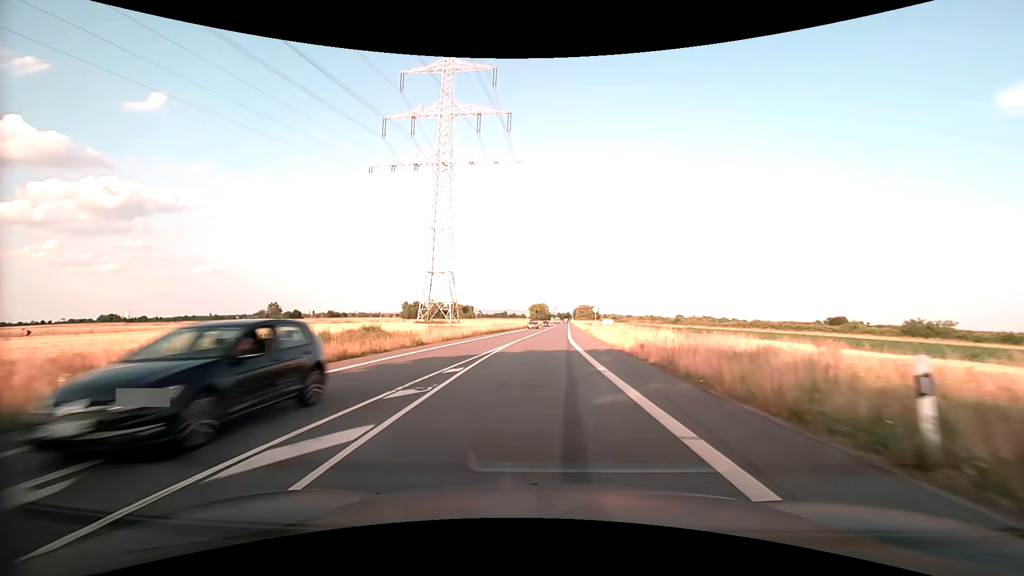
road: secondary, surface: asphalt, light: Day
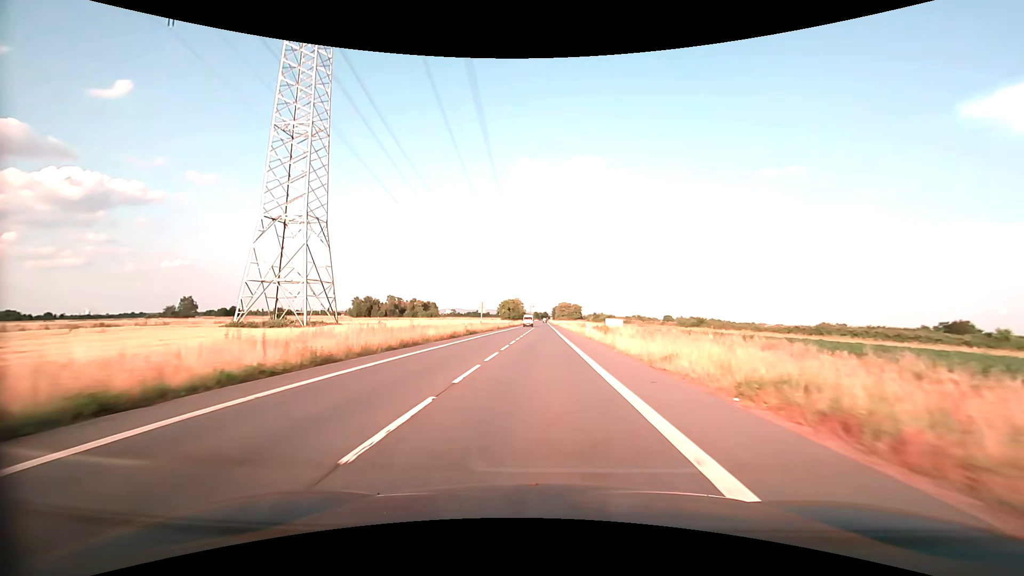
(+1.3, +58.7) m; +2°
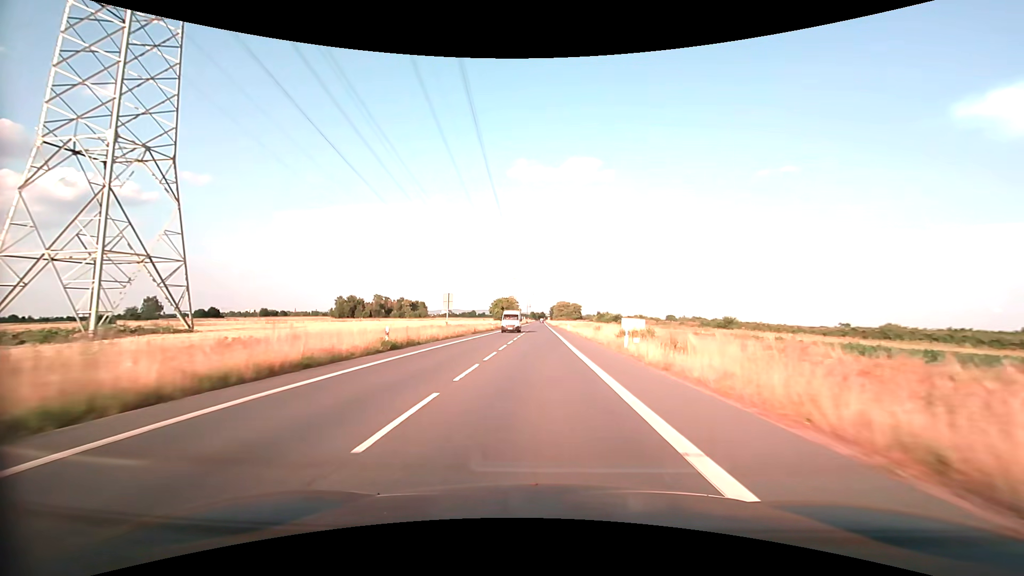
(+0.1, +23.4) m; 0°
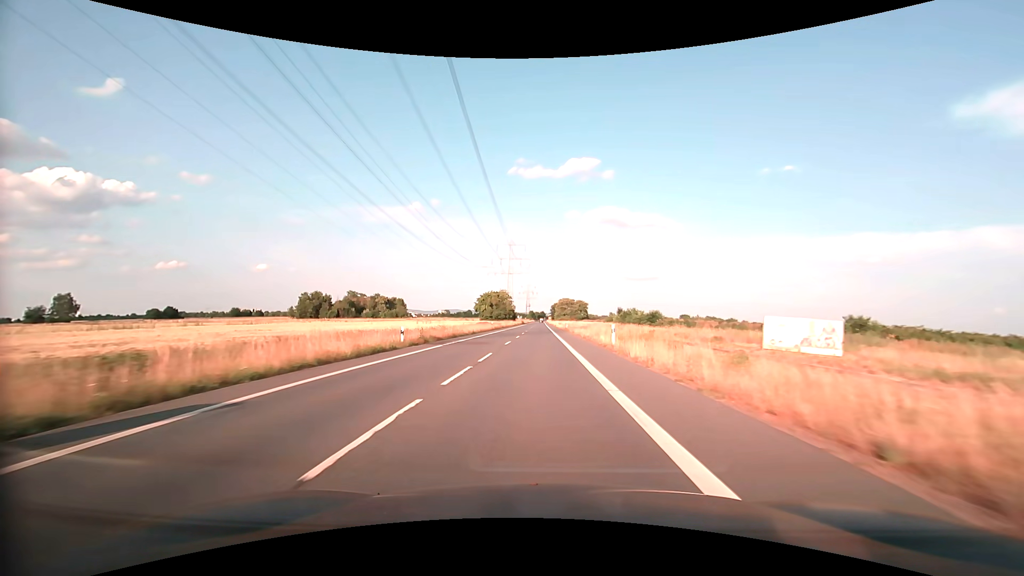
(0.0, +48.7) m; 0°
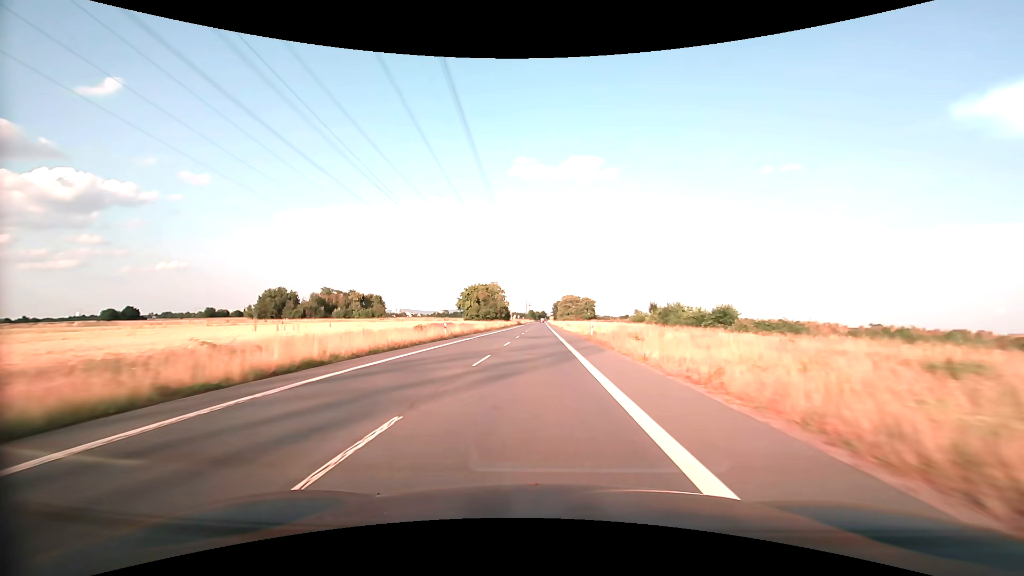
(-0.1, +37.6) m; 0°
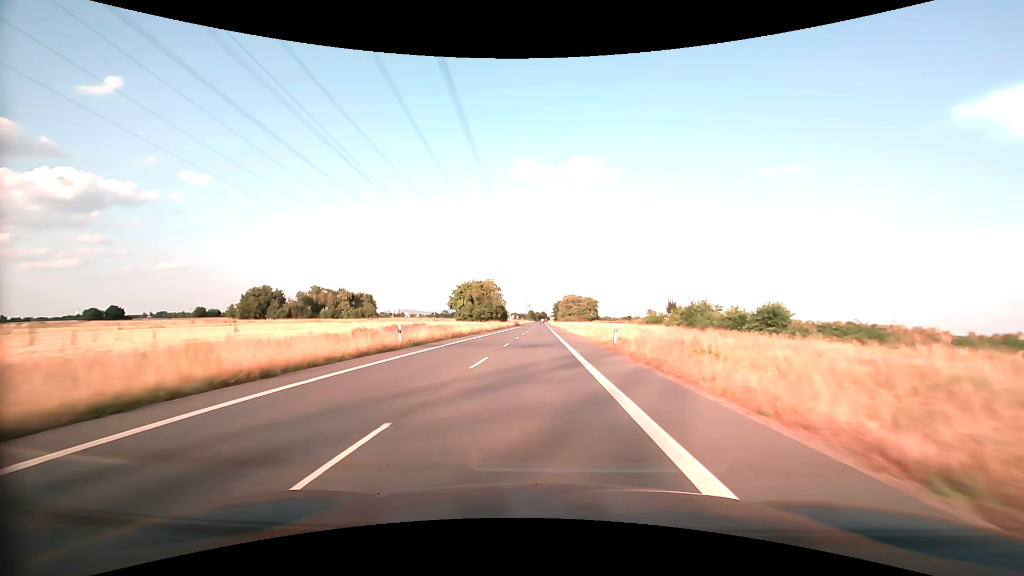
(0.0, +12.7) m; 0°
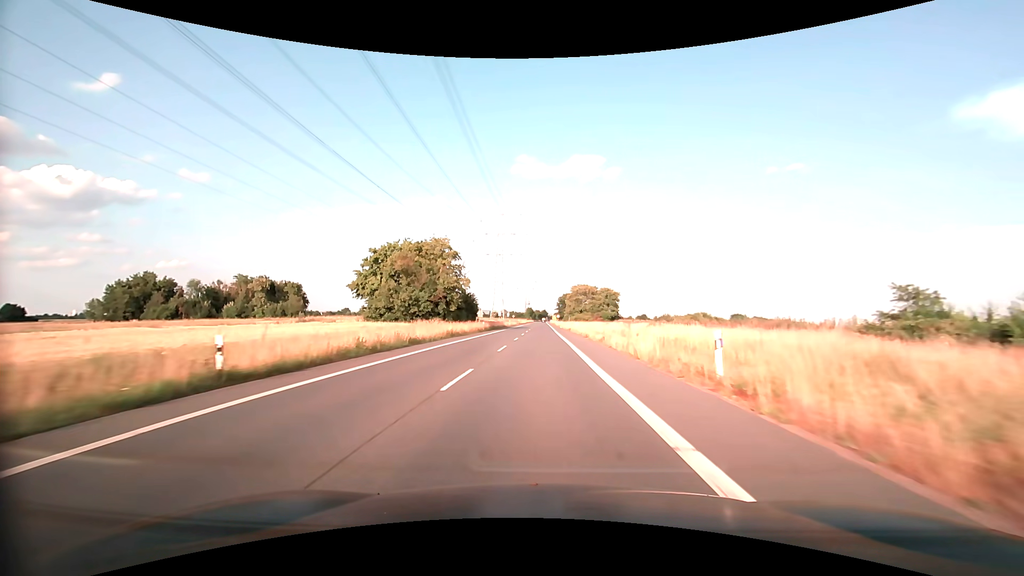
(-0.2, +65.0) m; 0°
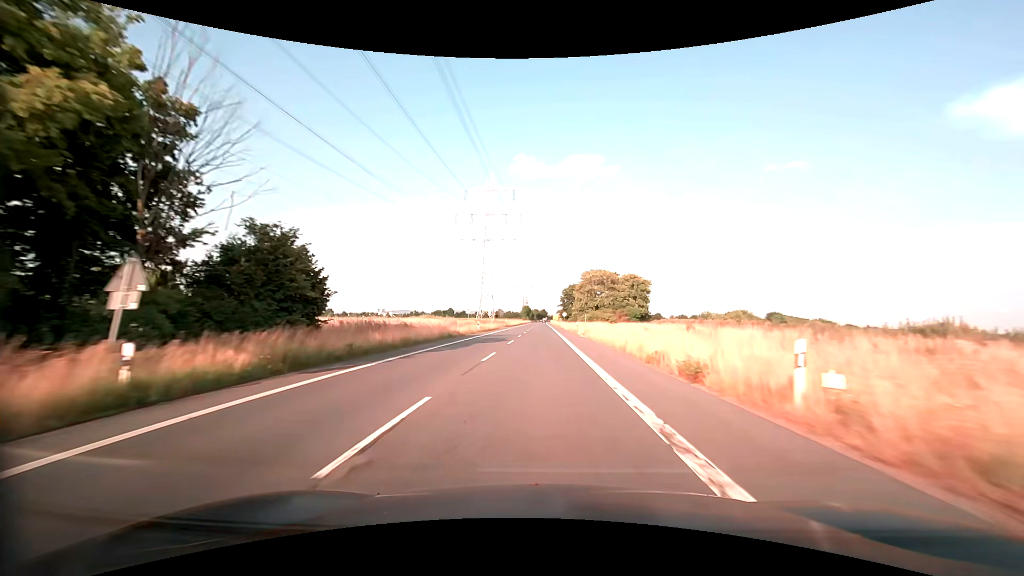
(+0.1, +53.2) m; 0°
(0, +10) (0, +20) (0, +30) (0, +40) (0, +50) (0, +60) (0, +70) (0, +80) (0, +90) (0, +100) m
